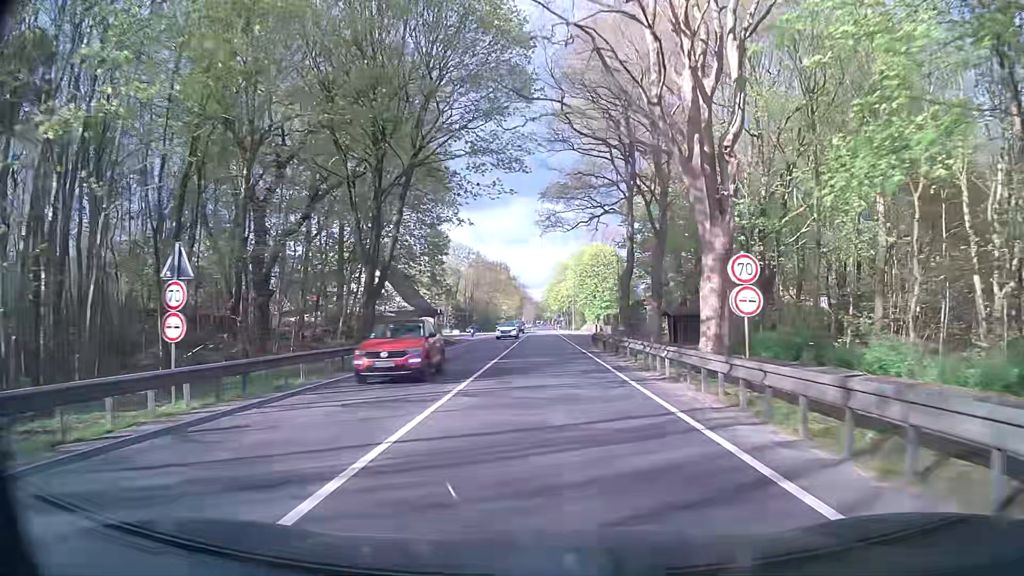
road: primary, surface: asphalt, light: Day
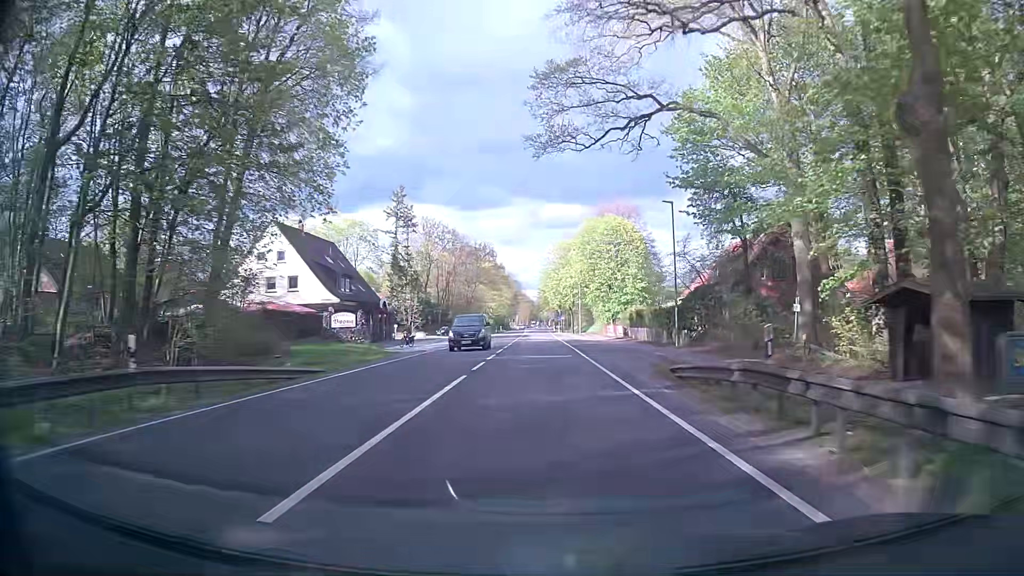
(0.0, +32.2) m; +2°
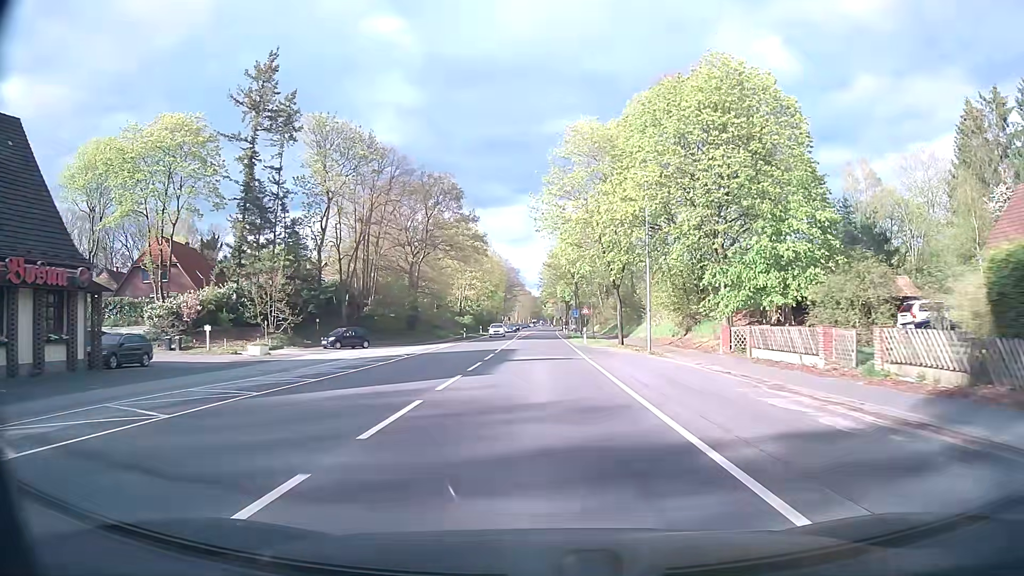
(-1.8, +53.6) m; -2°
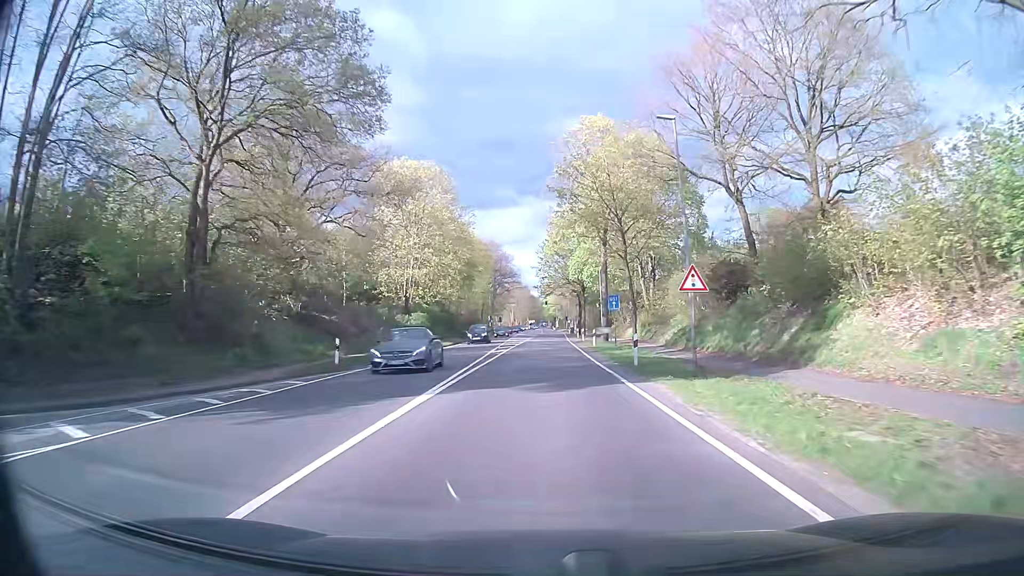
(-0.2, +43.0) m; +1°
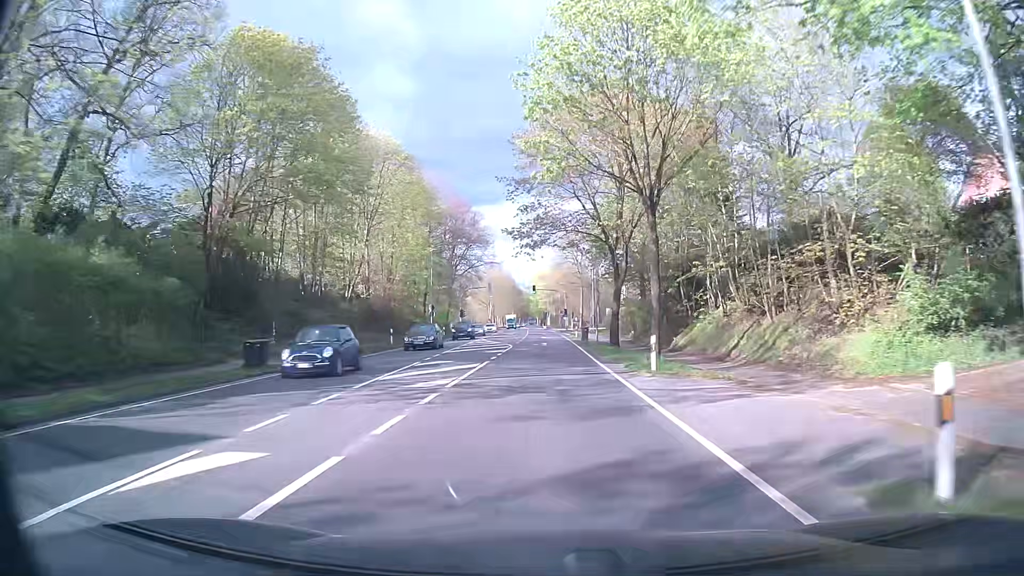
(-0.1, +53.8) m; 0°
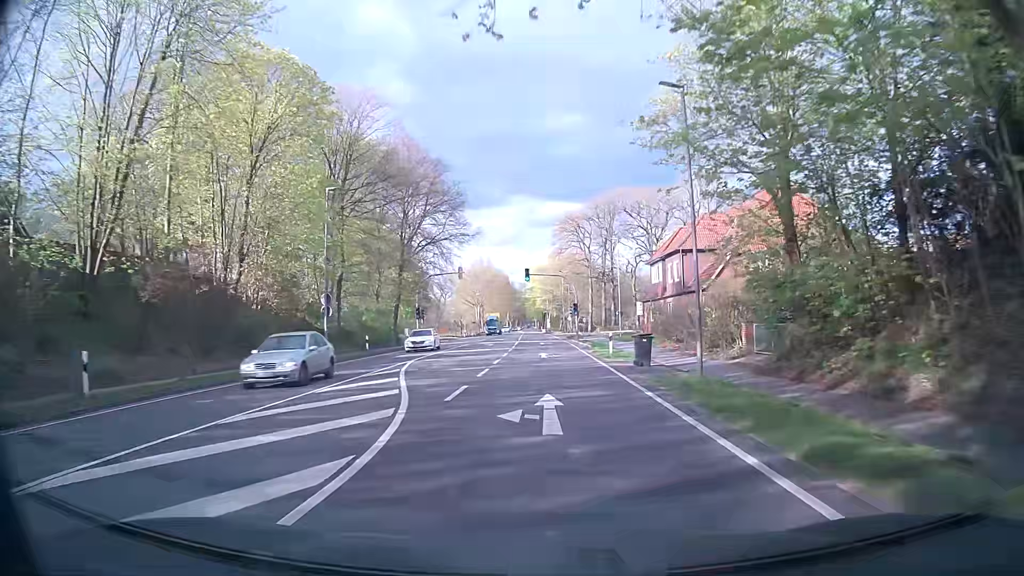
(+0.1, +32.2) m; 0°
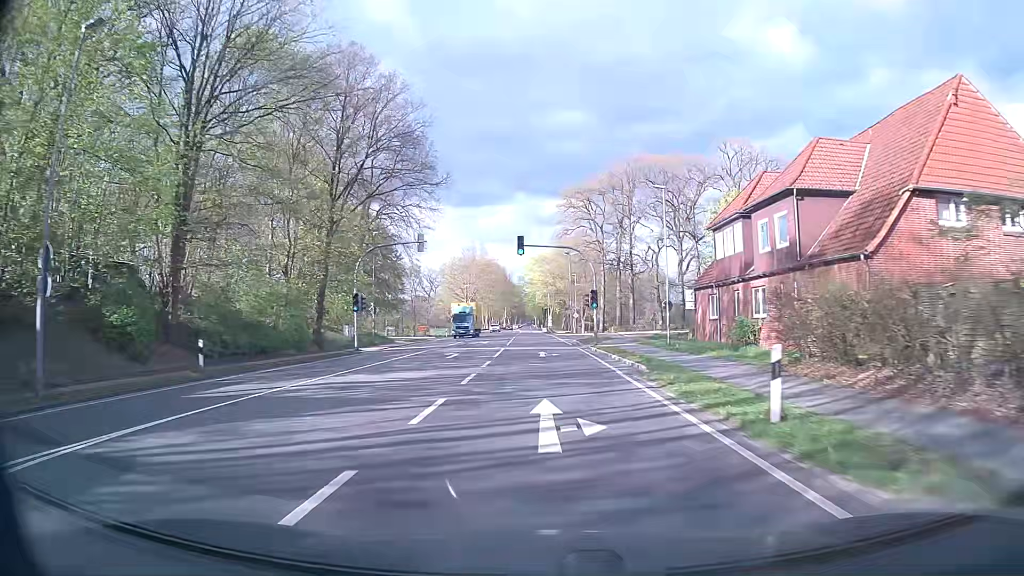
(0.0, +21.5) m; 0°
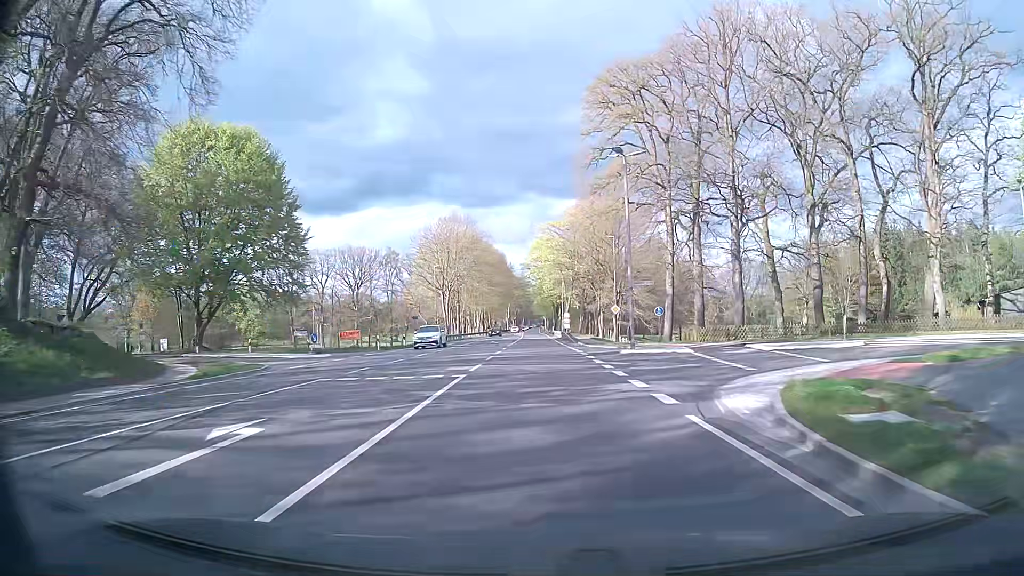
(-0.5, +43.0) m; -1°
(0, +10) (0, +20) (0, +30) (0, +40) (-1, +50) (-1, +60) (-1, +70) (-1, +80) (-1, +90) (-1, +100) m
